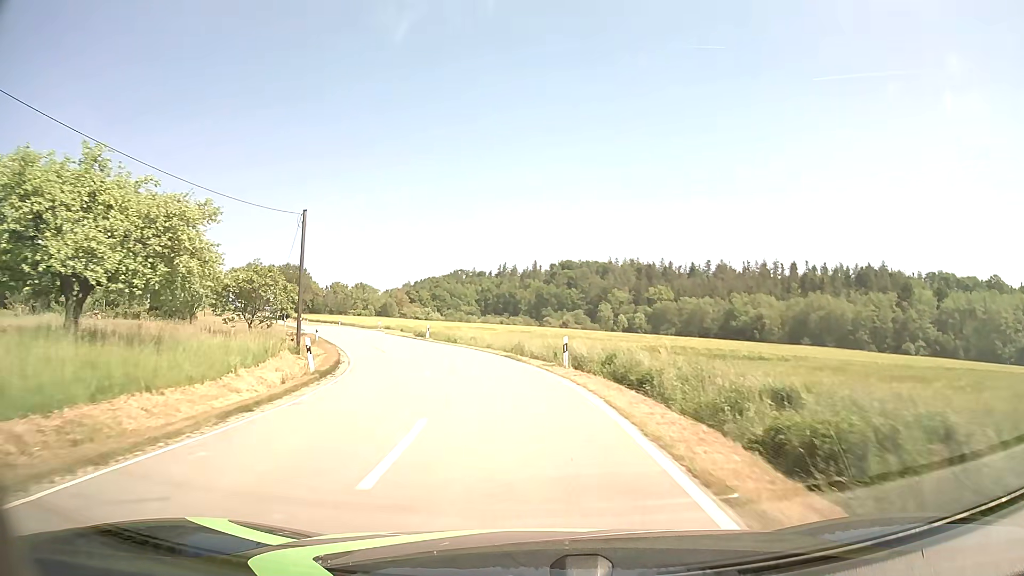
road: tertiary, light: Day
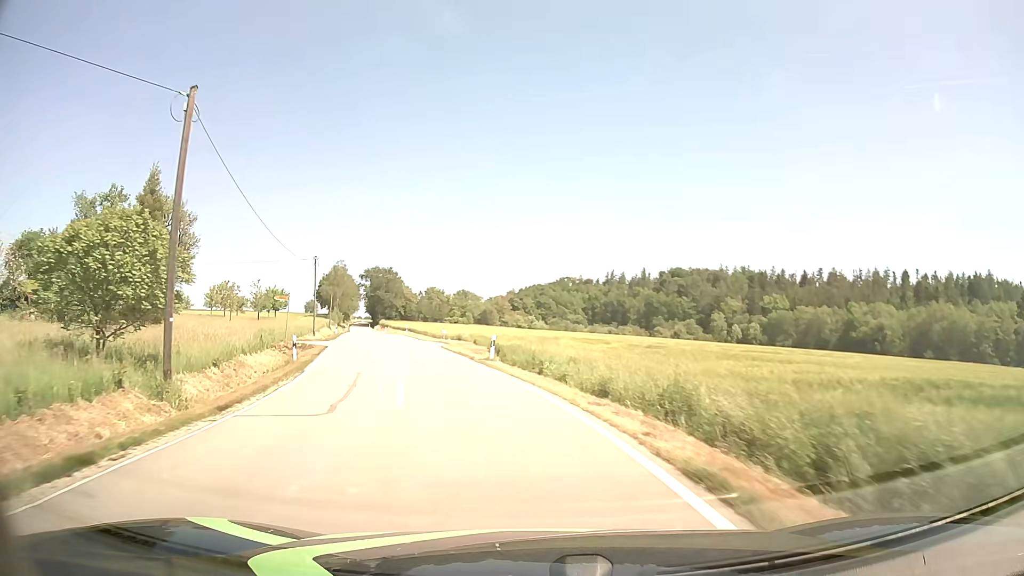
(-1.3, +18.5) m; -9°
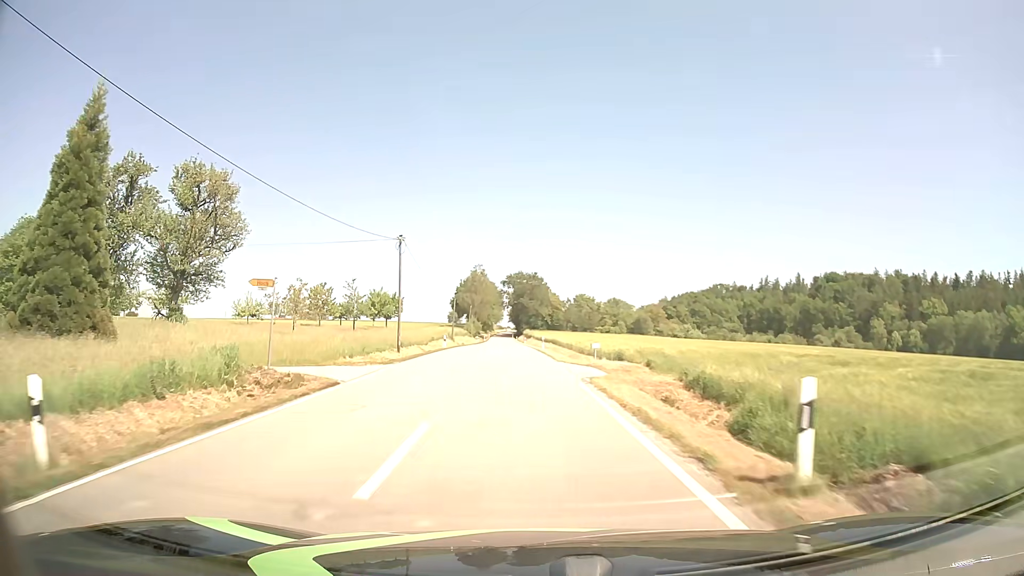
(-2.2, +18.5) m; -13°
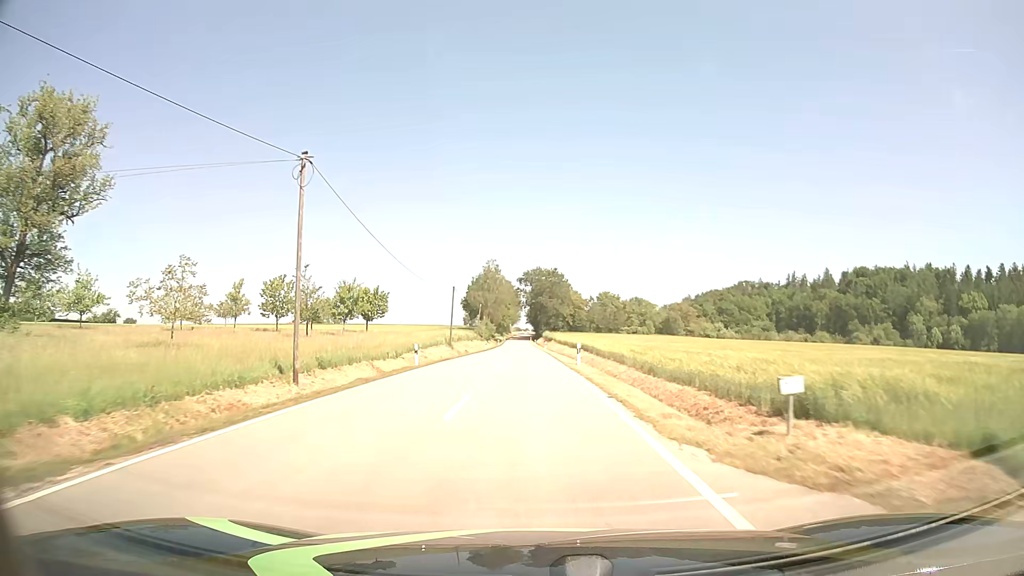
(-0.4, +19.5) m; -1°
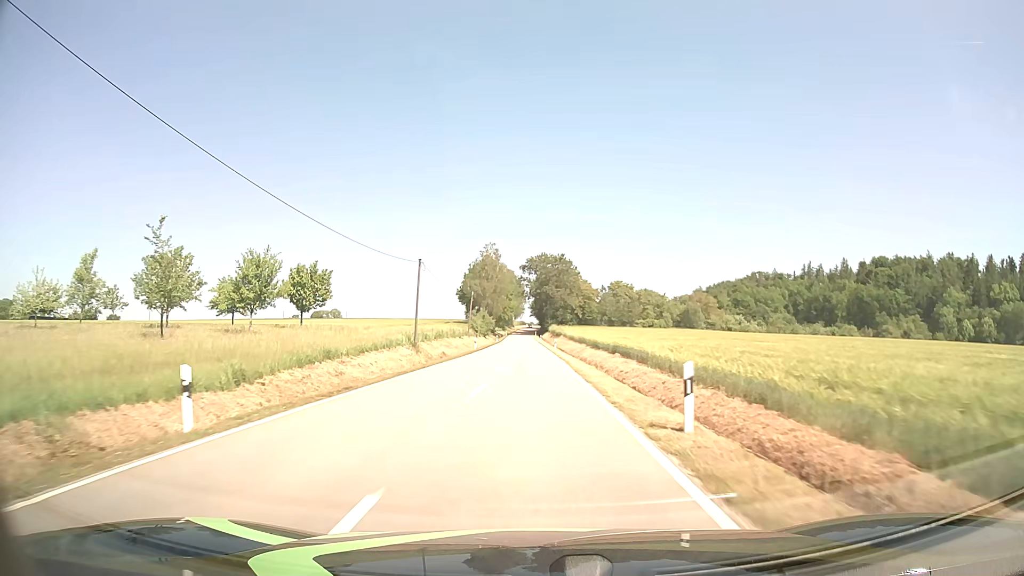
(-0.1, +20.6) m; -1°
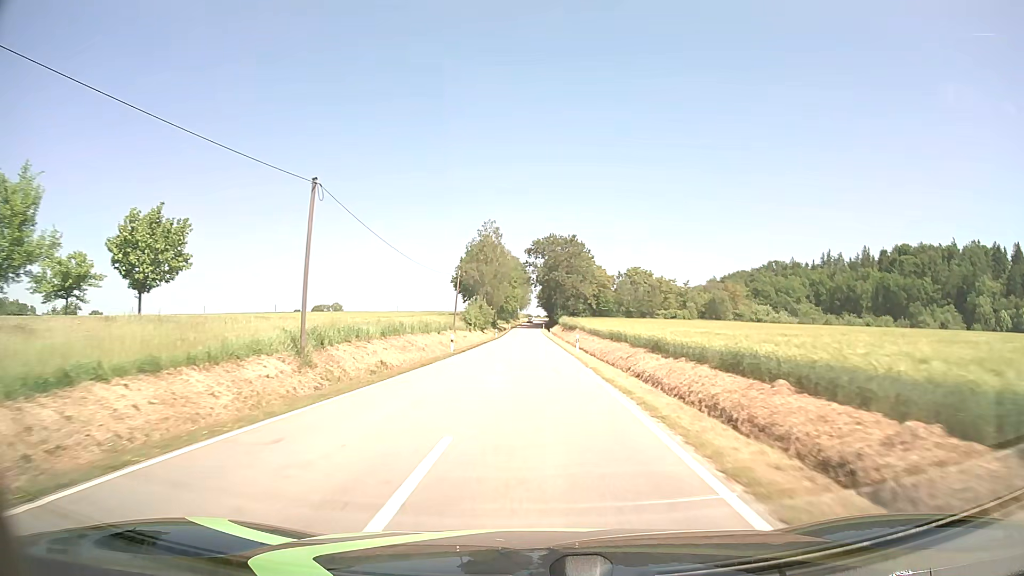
(-0.1, +21.7) m; 0°
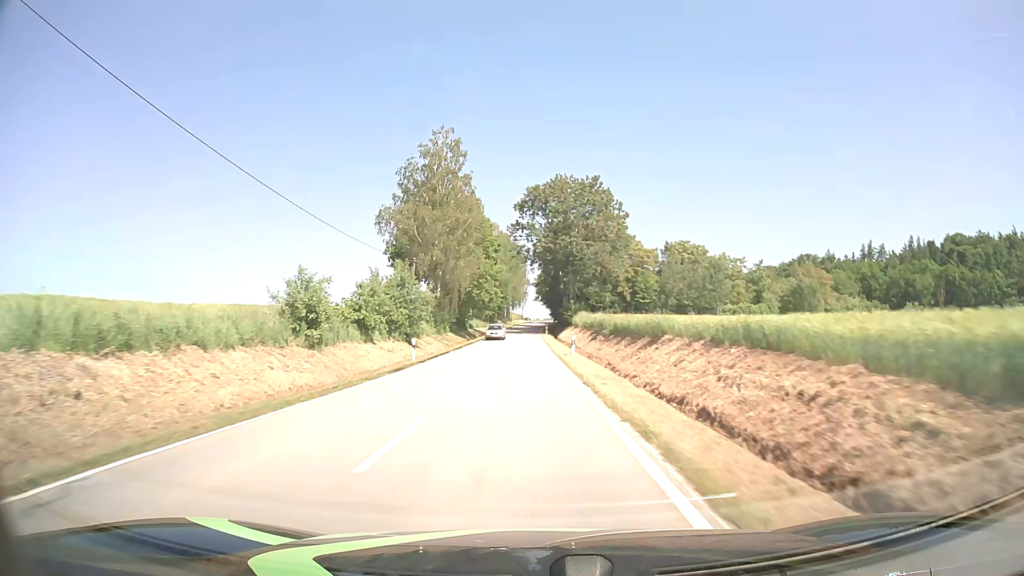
(+0.3, +59.0) m; 0°
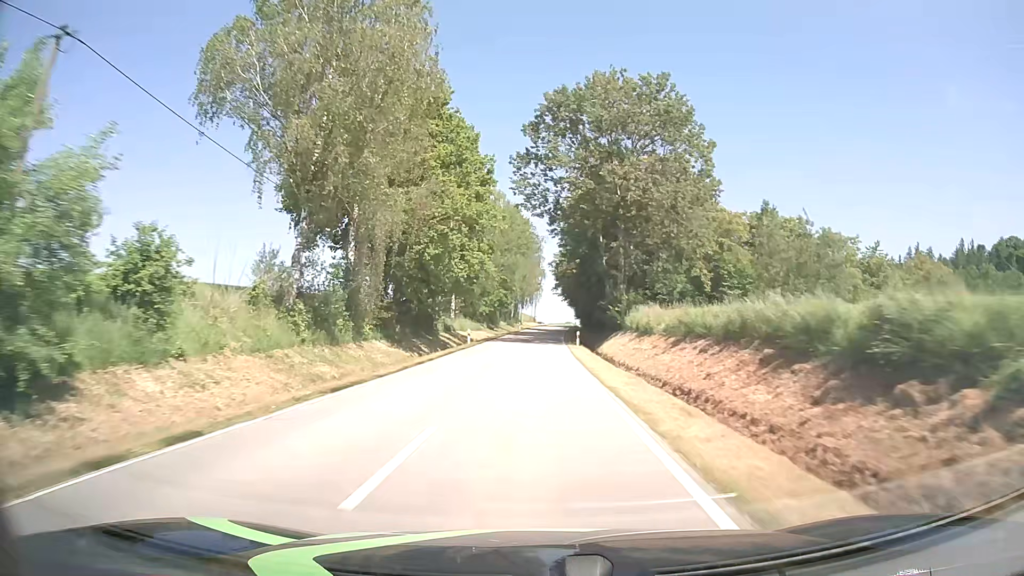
(-0.4, +37.5) m; -1°
(0, +10) (0, +20) (0, +30) (0, +40) (+1, +50) (+1, +60) (+1, +70) (+2, +80) (+3, +90) (+3, +100) m
